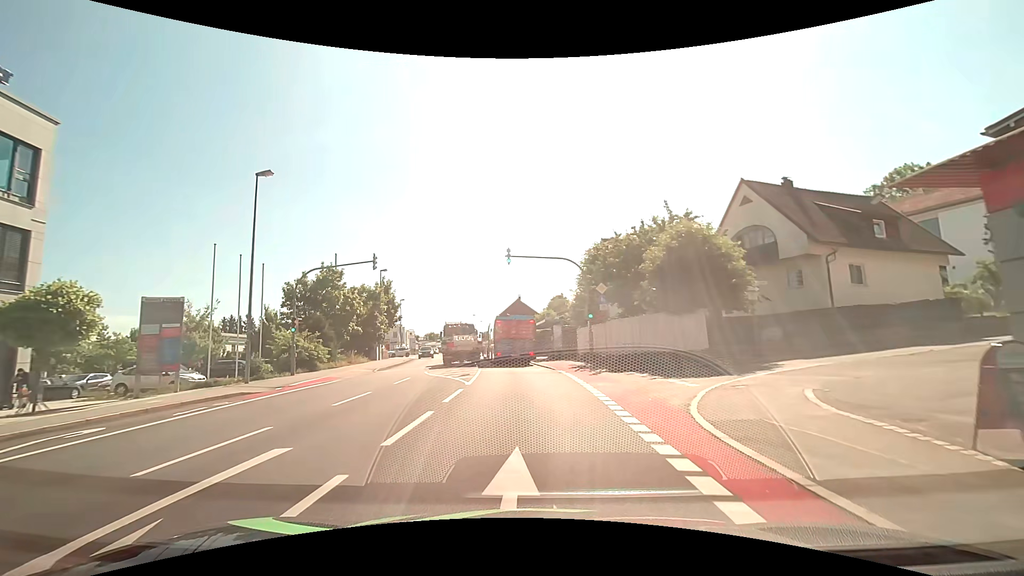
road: tertiary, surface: asphalt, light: Day
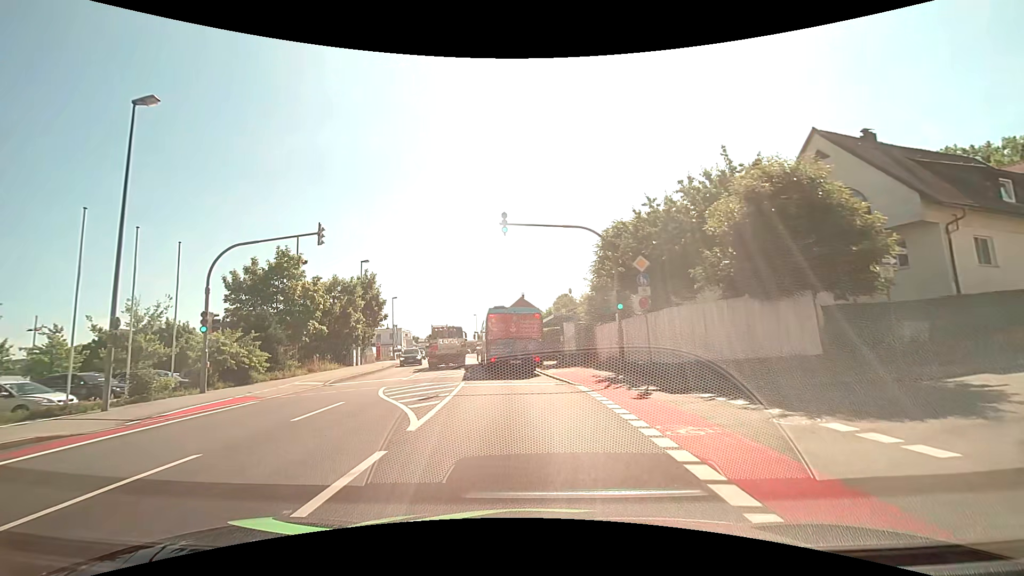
(0.0, +7.7) m; -1°
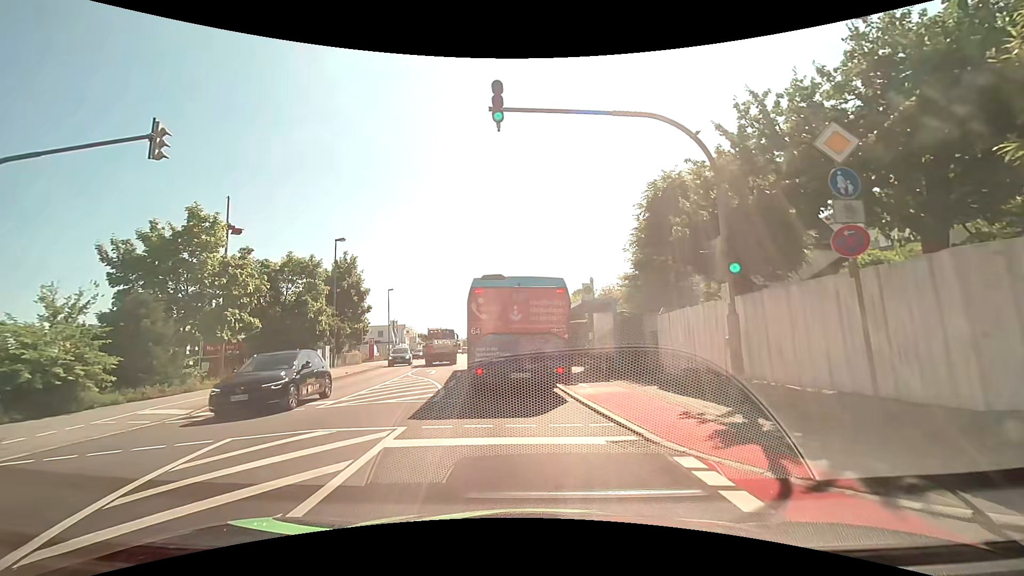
(-0.1, +9.5) m; -1°
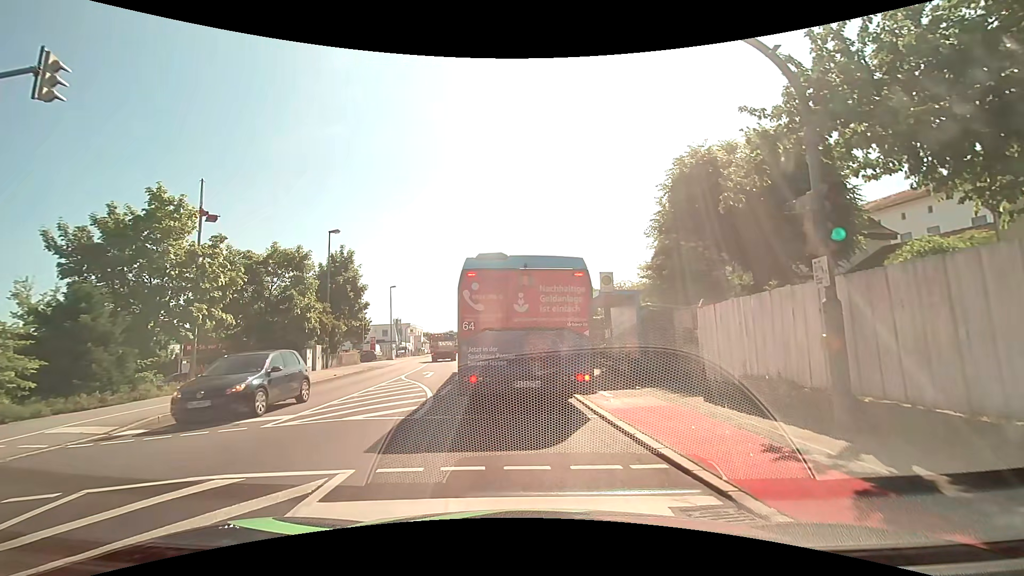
(0.0, +2.6) m; -1°
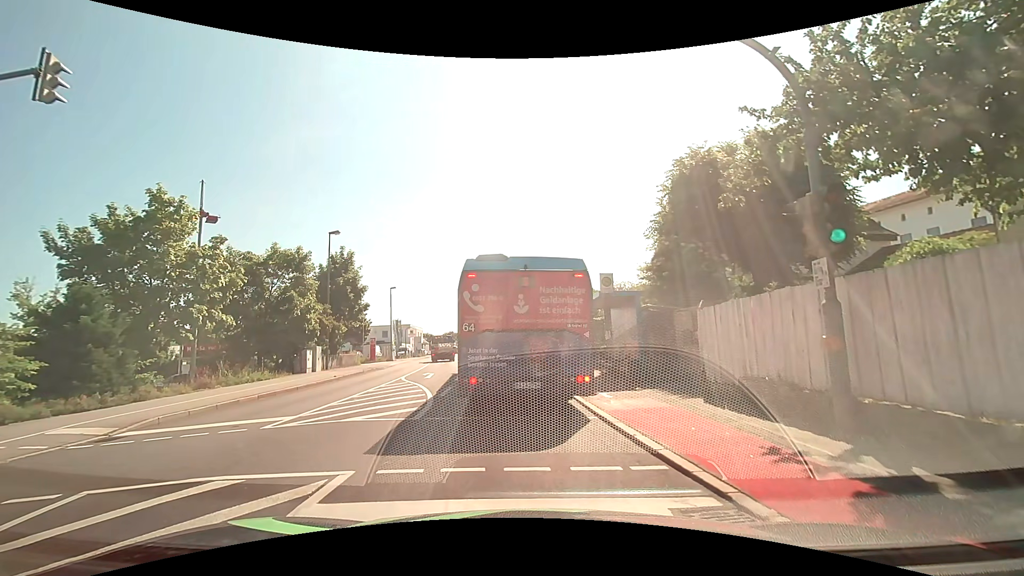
(0.0, +0.1) m; 0°
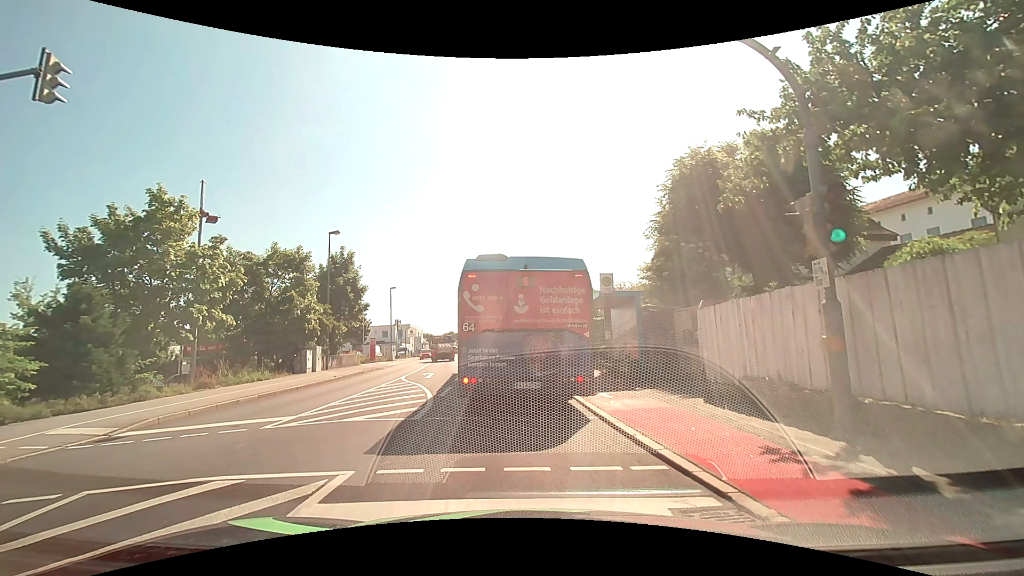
(0.0, 0.0) m; 0°
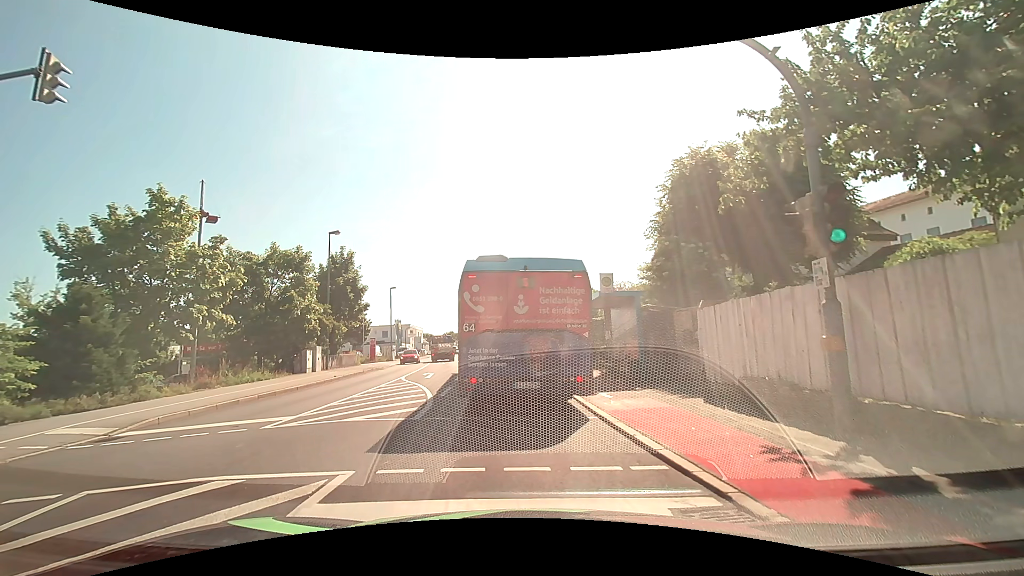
(0.0, 0.0) m; 0°
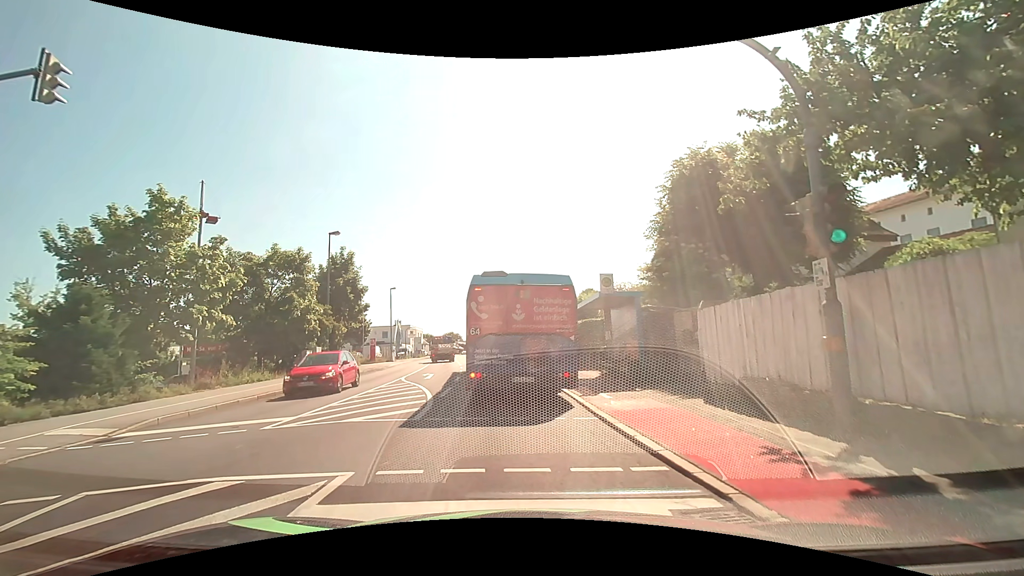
(0.0, 0.0) m; 0°
(0, +10) (-1, +20) (-2, +30) (-4, +40) (-5, +50) (-7, +60) (-9, +69) (-10, +79) (-11, +89) (-12, +99) m
